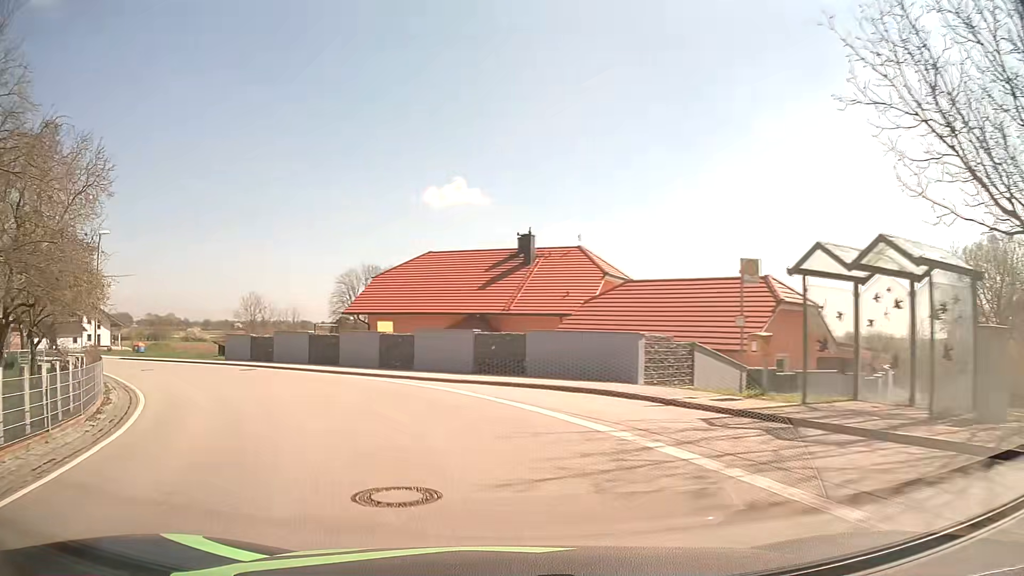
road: tertiary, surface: asphalt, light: Day
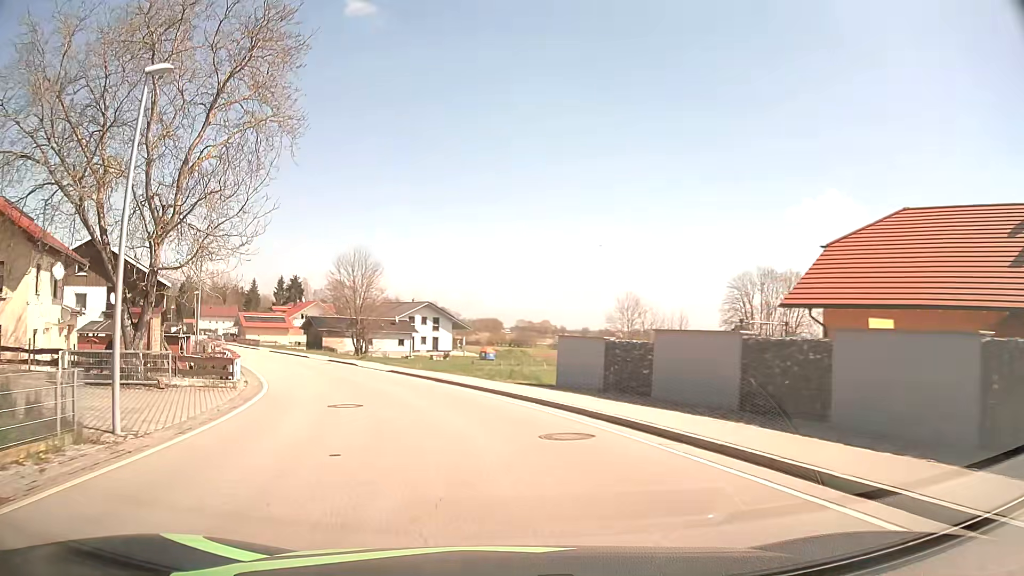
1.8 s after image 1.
(-5.8, +18.7) m; -33°
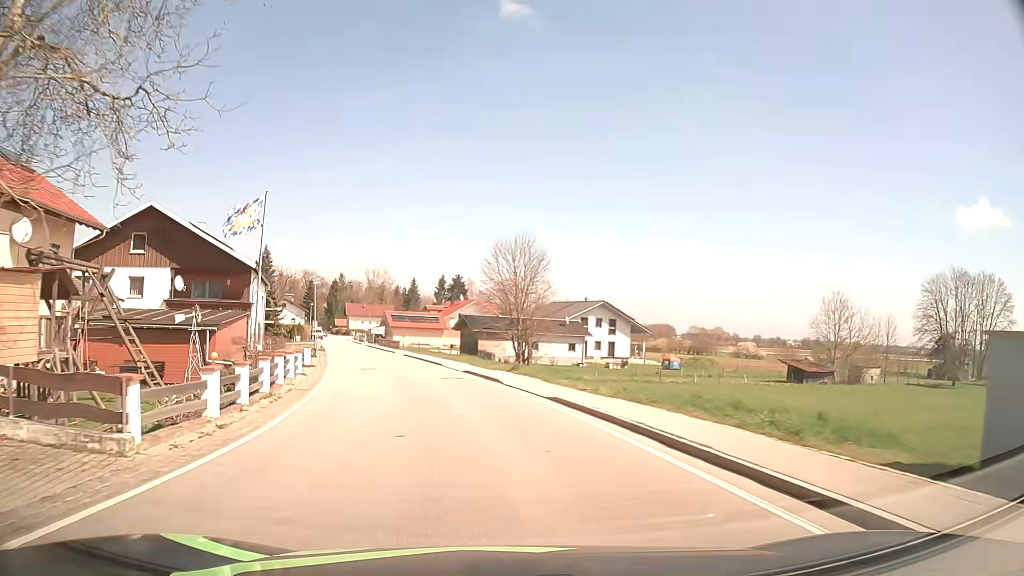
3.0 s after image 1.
(-1.9, +14.0) m; -14°
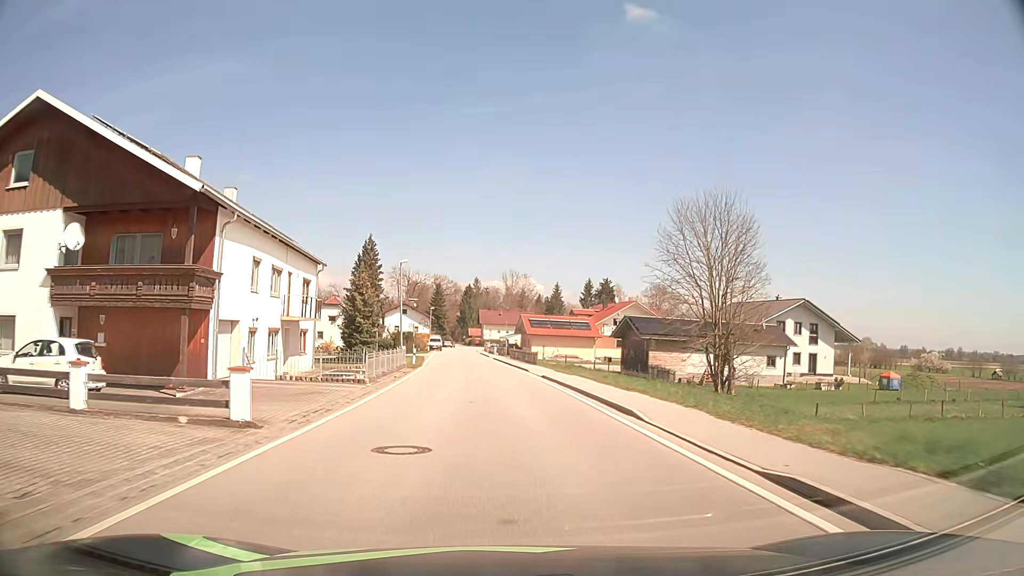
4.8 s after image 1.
(-2.9, +22.6) m; -12°
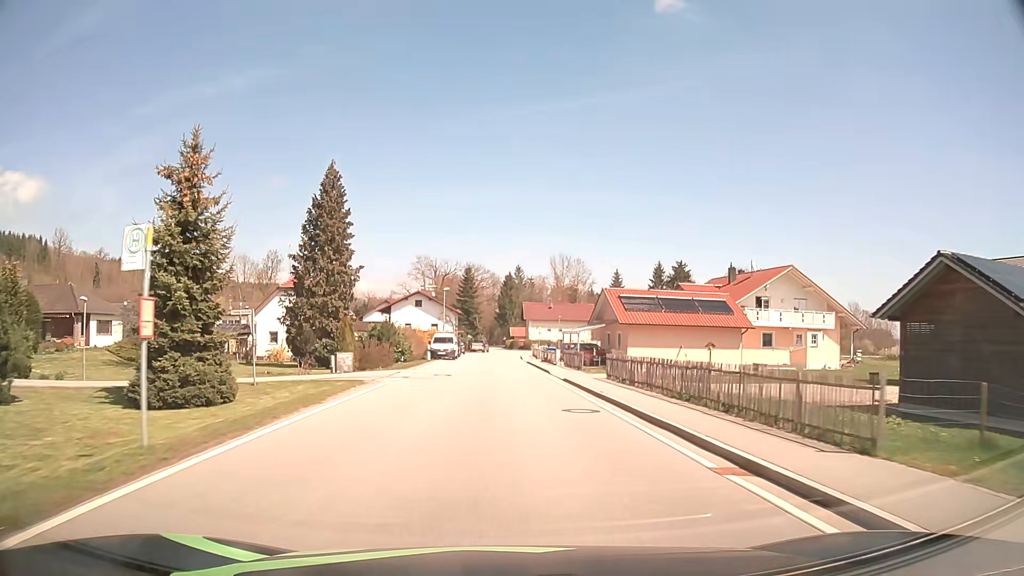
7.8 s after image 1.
(-1.7, +39.9) m; -3°
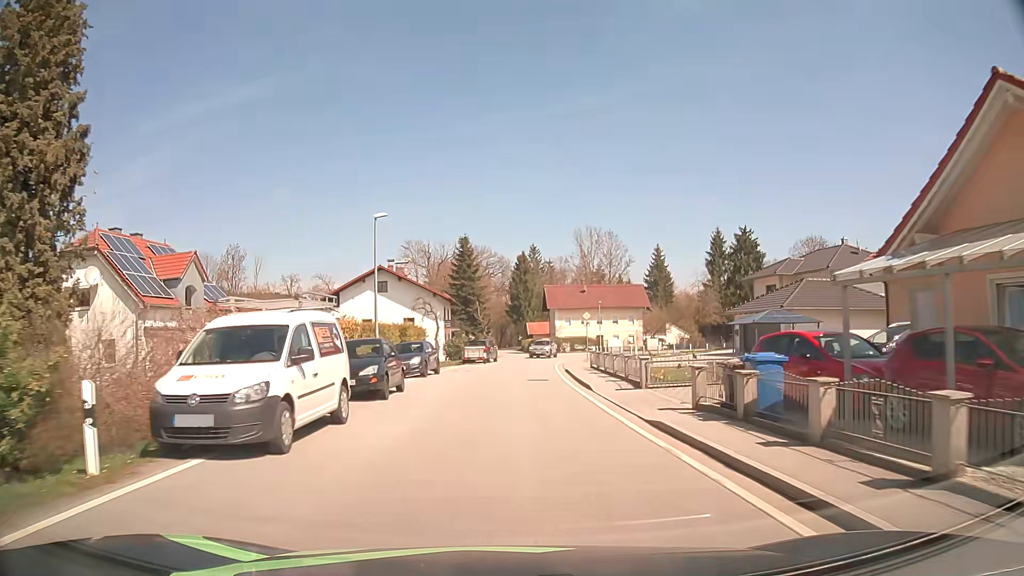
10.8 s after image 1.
(-0.8, +37.8) m; -1°
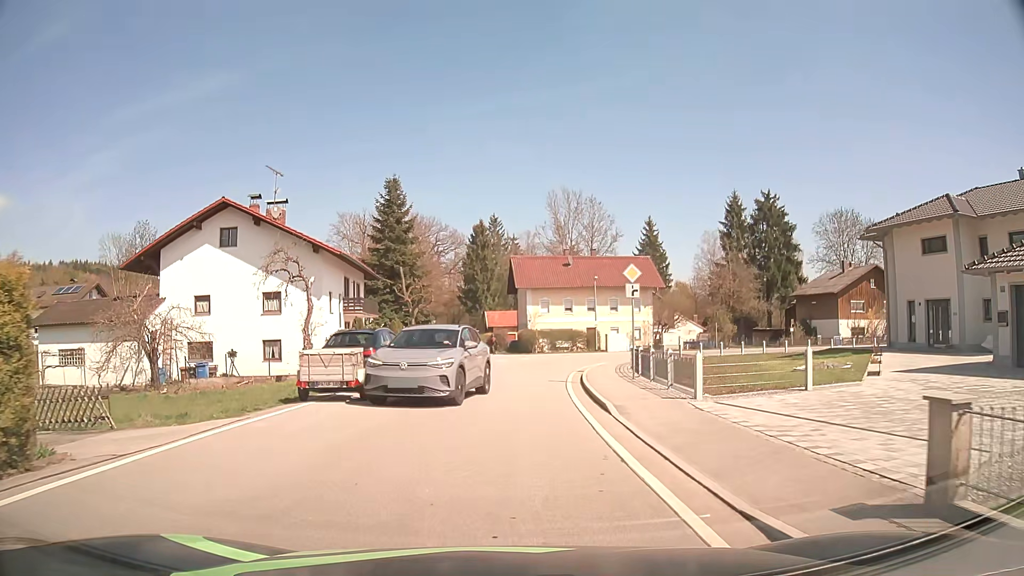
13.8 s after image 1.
(+0.5, +27.5) m; +3°
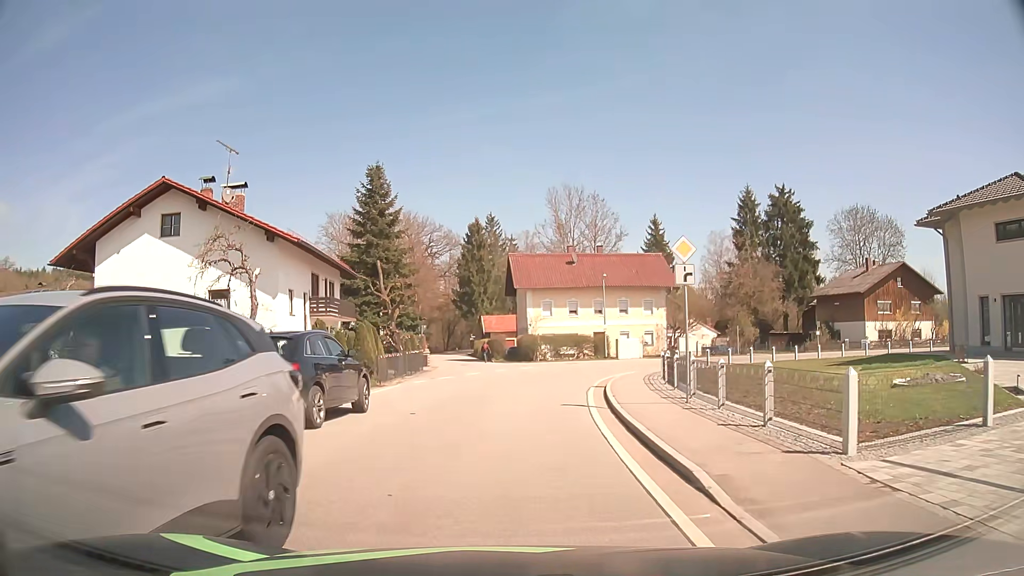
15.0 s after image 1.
(+0.1, +6.2) m; 0°
(0, +10) (+1, +20) (+3, +30) (+7, +39) (+14, +46) (+23, +50) (+33, +52) (+43, +53) (+53, +54) (+63, +56) m
